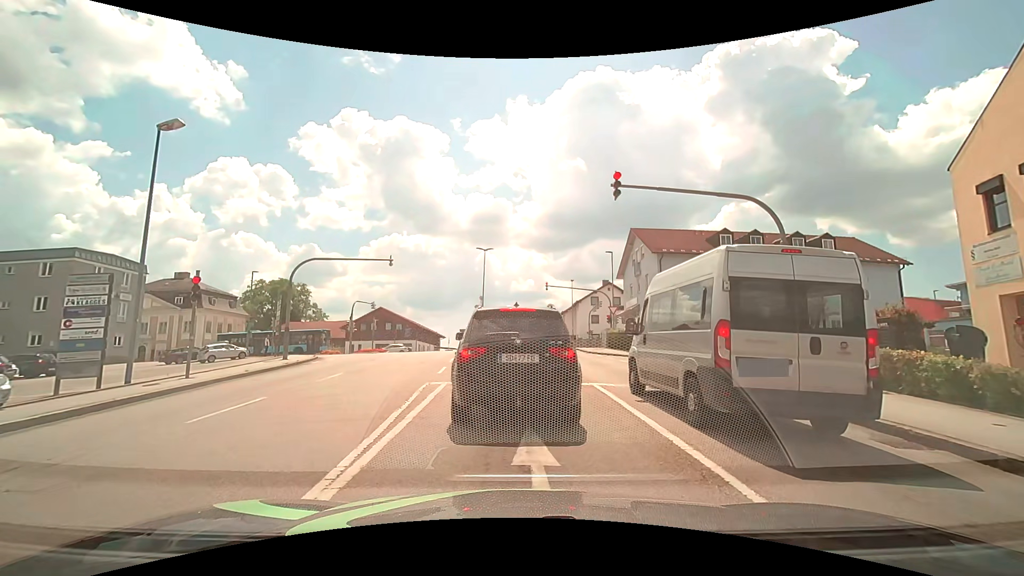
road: tertiary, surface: asphalt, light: Day
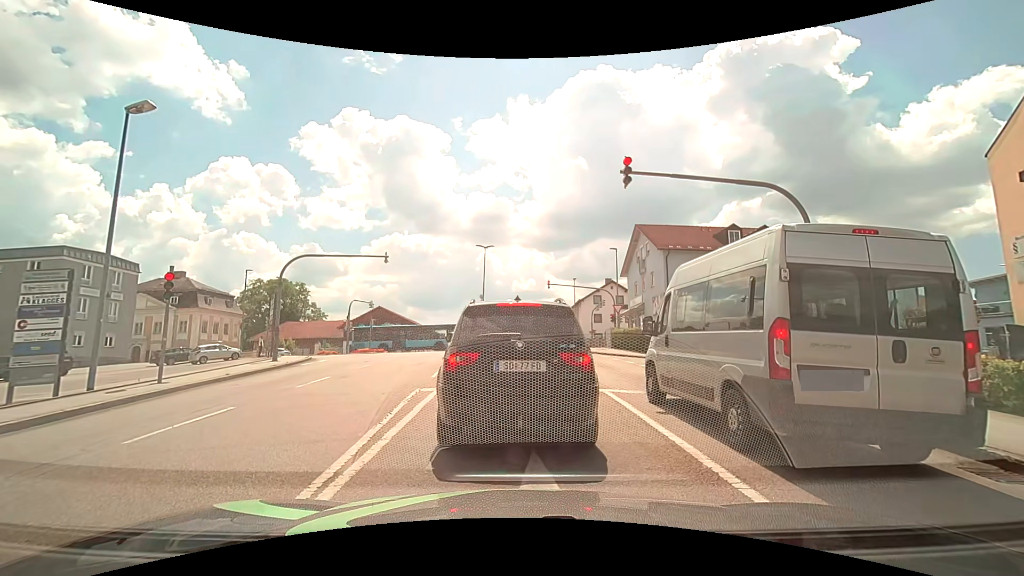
(0.0, +1.2) m; +2°
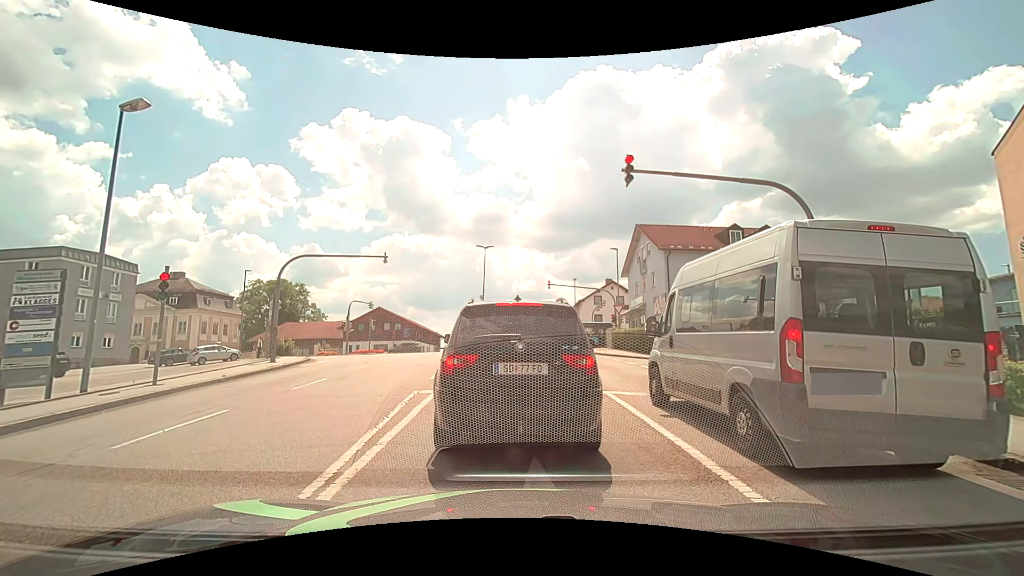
(0.0, +0.3) m; 0°
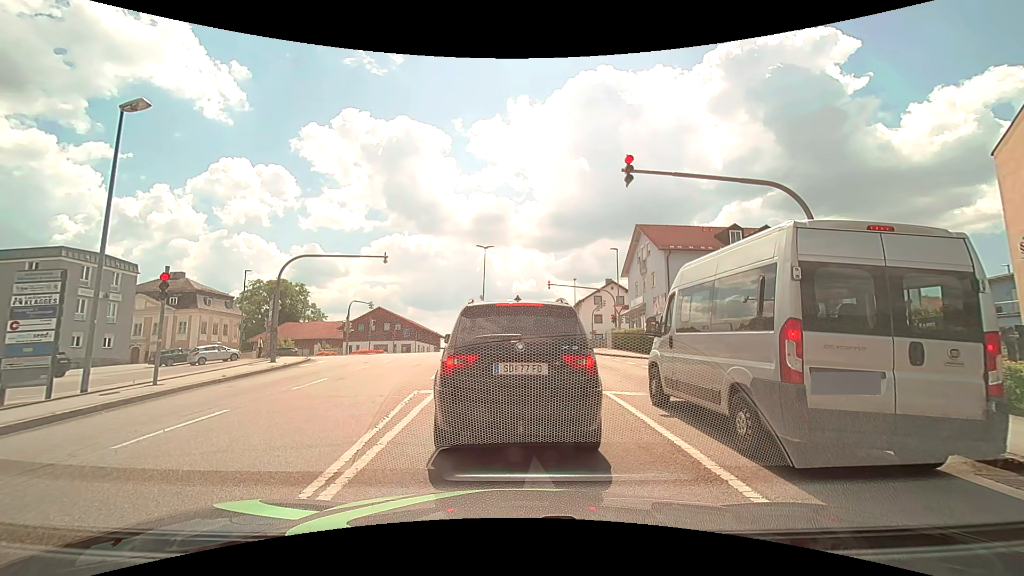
(0.0, 0.0) m; 0°
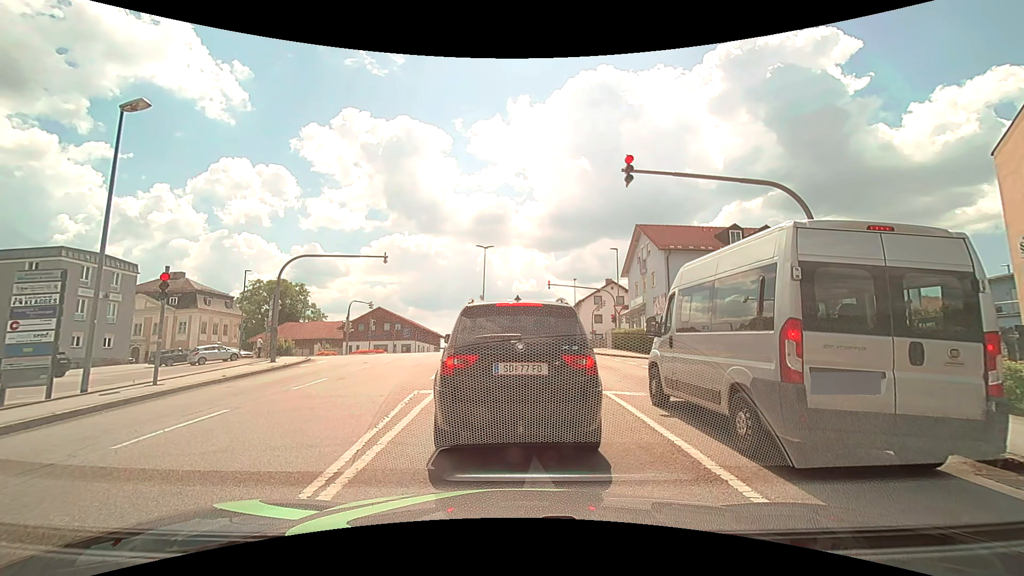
(0.0, 0.0) m; 0°
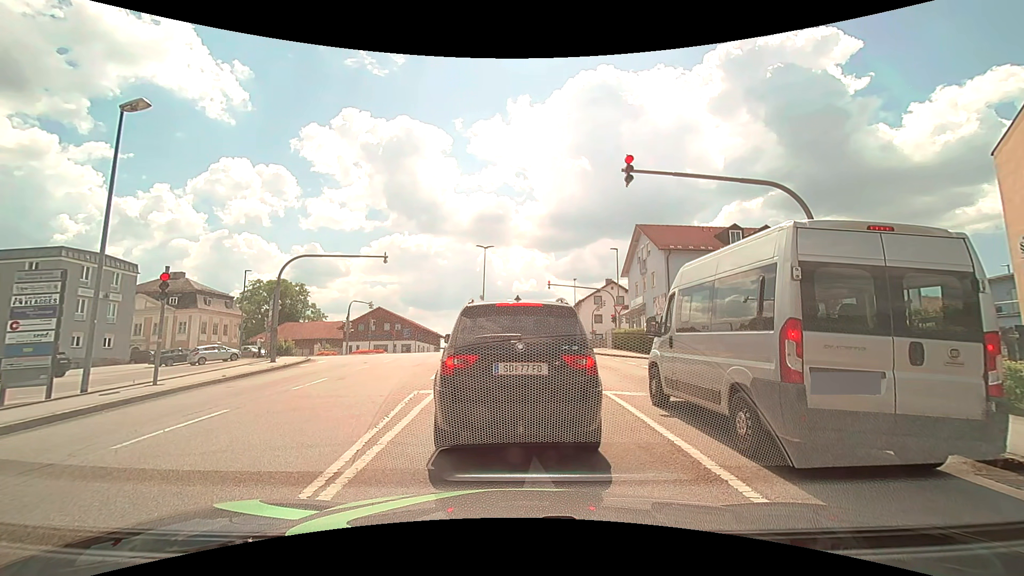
(0.0, 0.0) m; 0°
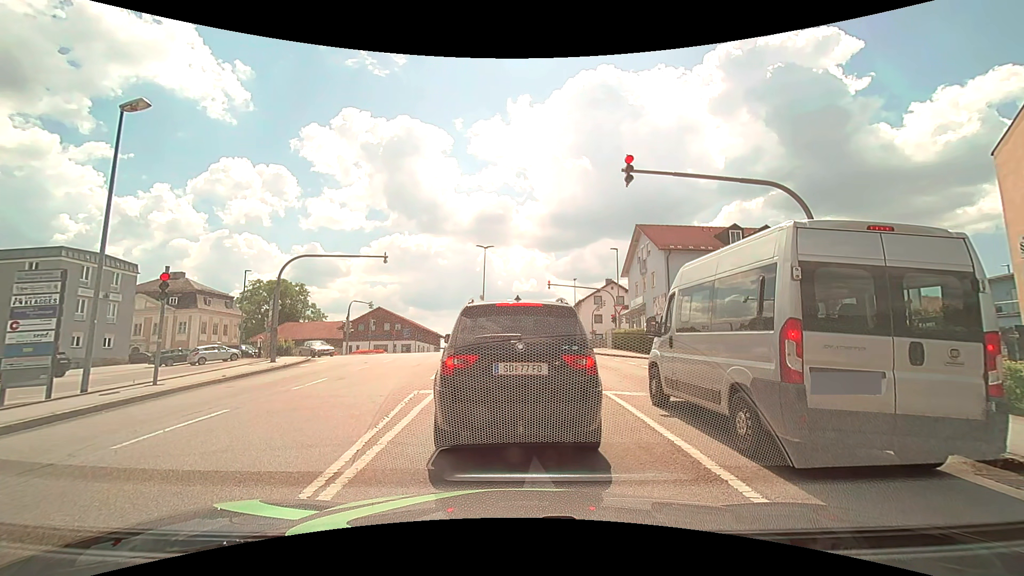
(0.0, 0.0) m; 0°
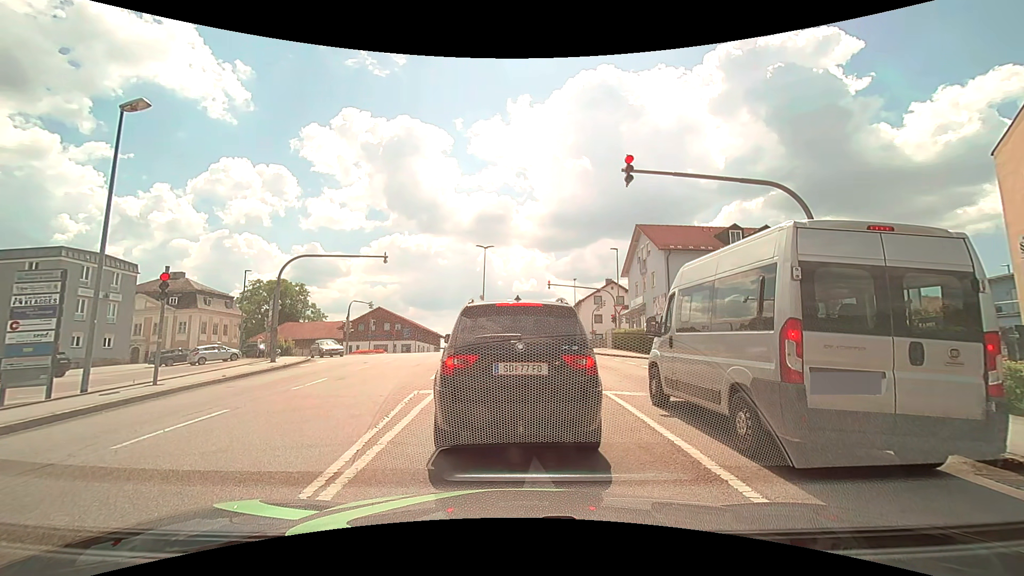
(0.0, 0.0) m; 0°
